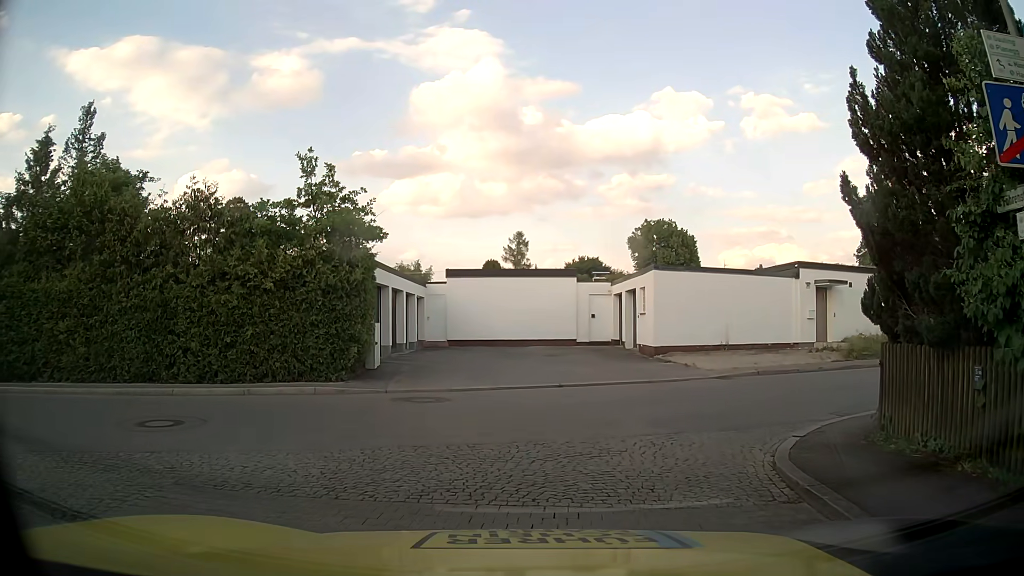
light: Day
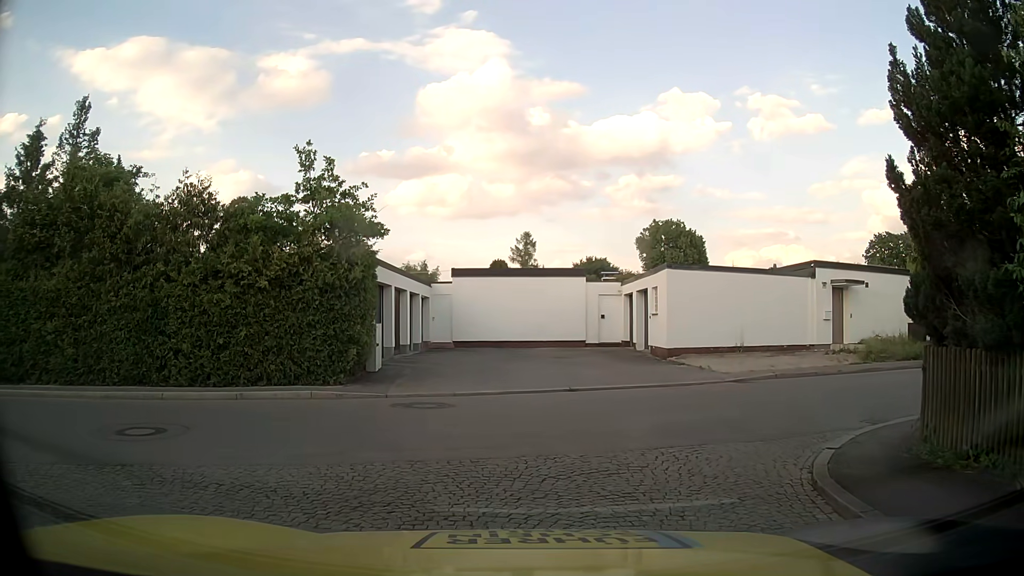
(0.0, +0.8) m; 0°
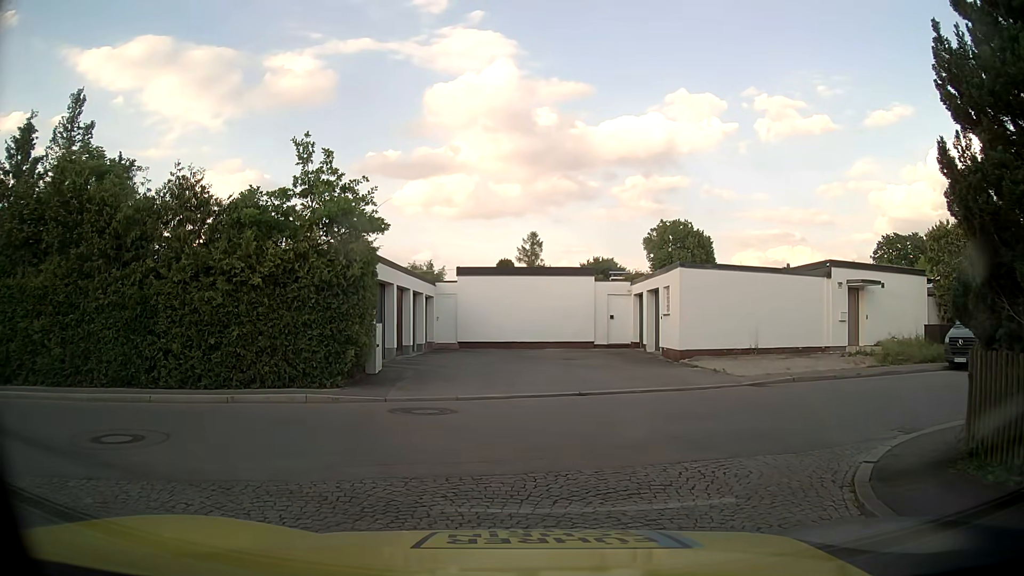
(0.0, +0.8) m; 0°
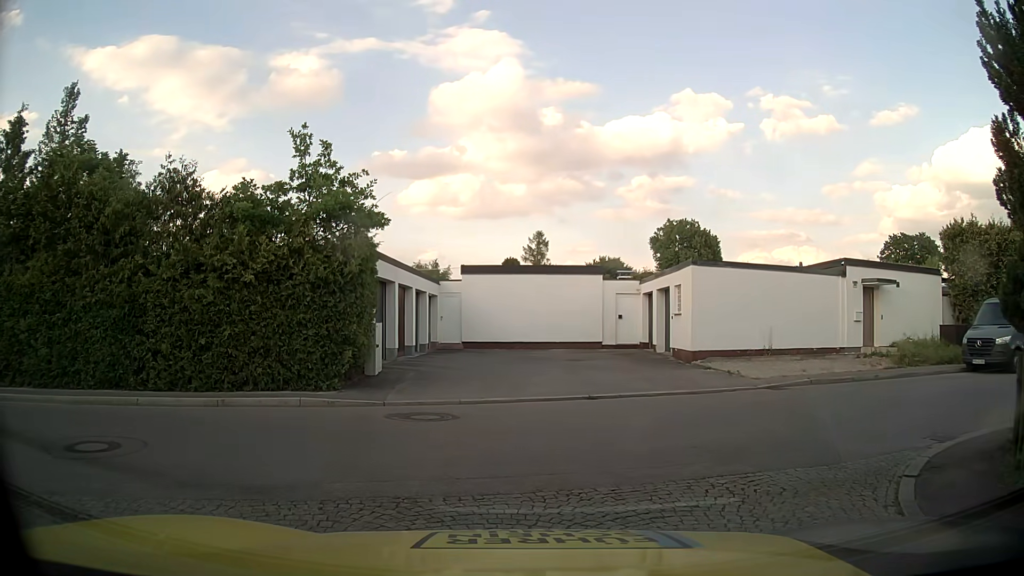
(0.0, +0.7) m; 0°
